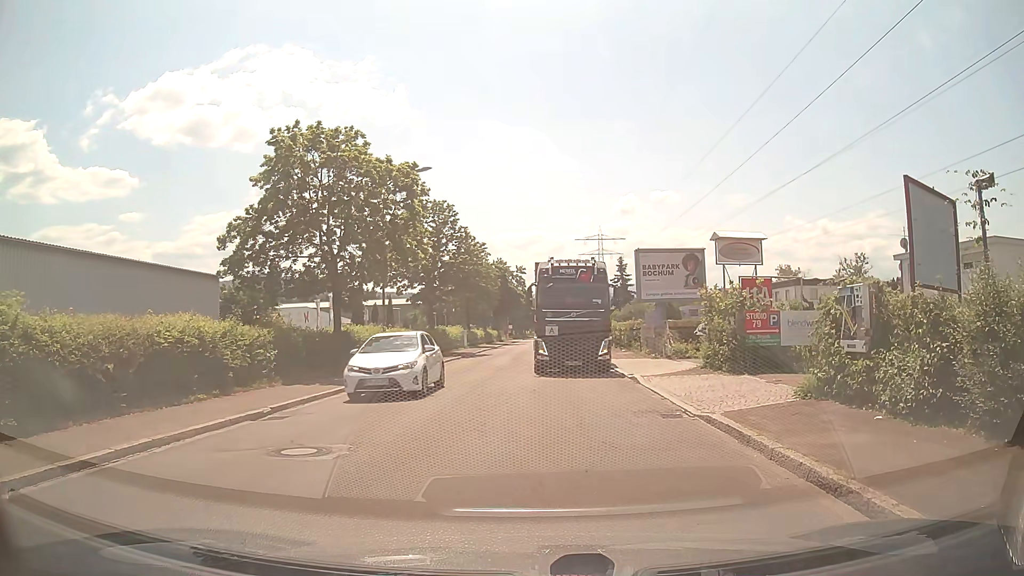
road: unclassified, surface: asphalt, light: Day
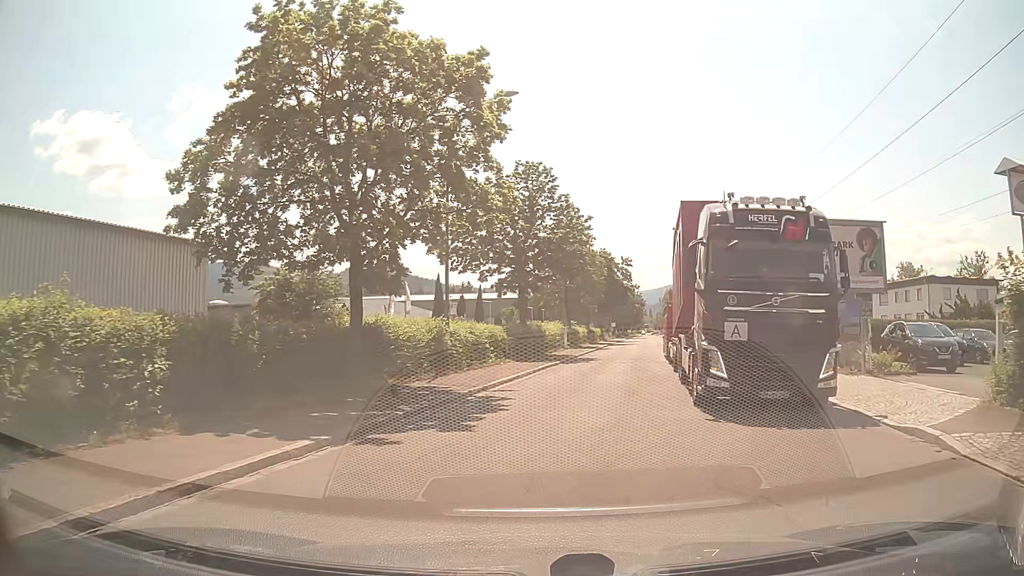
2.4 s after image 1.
(-0.9, +10.8) m; -9°
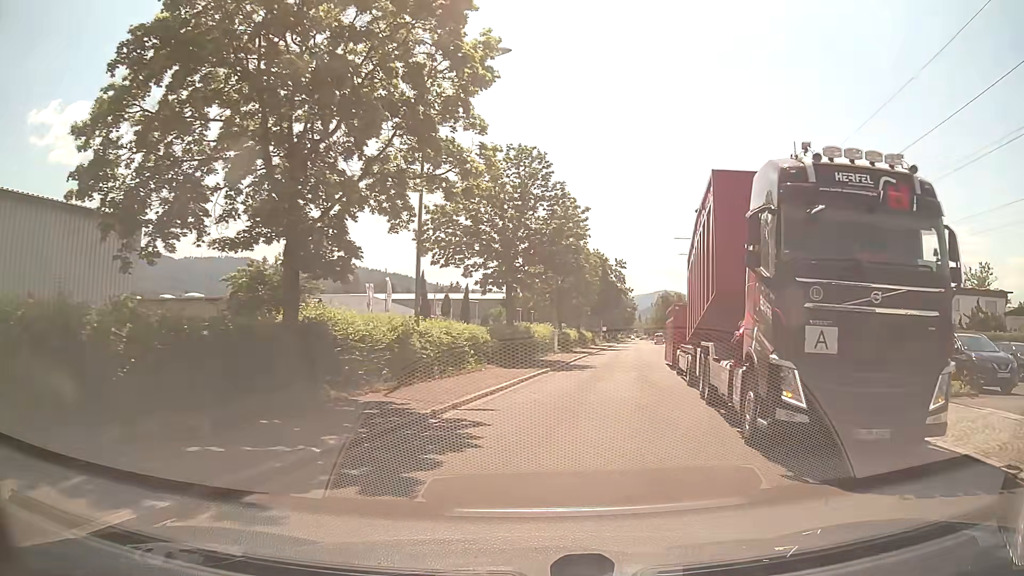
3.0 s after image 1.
(+0.1, +3.9) m; +2°
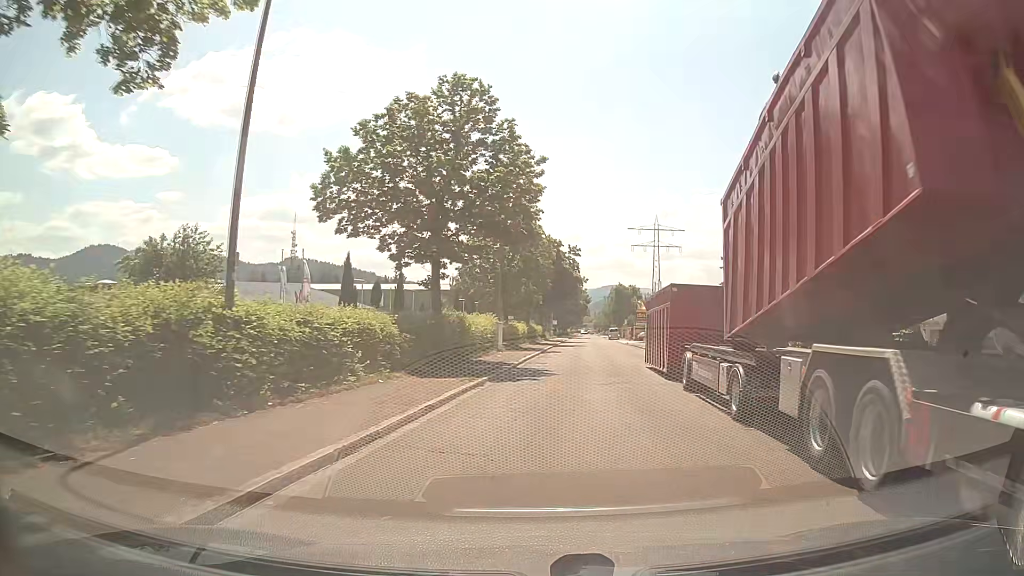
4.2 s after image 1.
(+0.4, +9.0) m; +4°
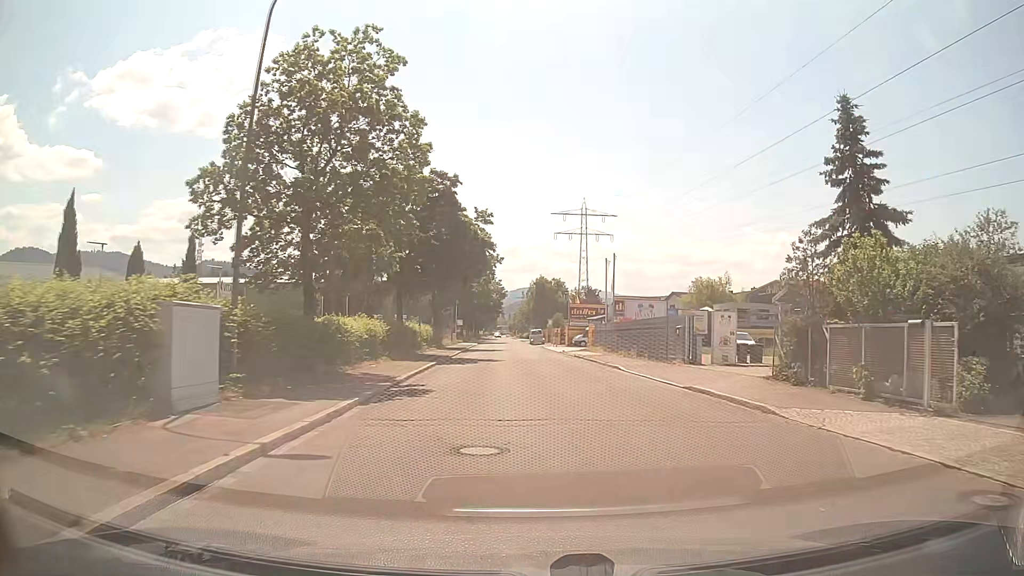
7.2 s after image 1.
(+2.0, +27.6) m; +8°
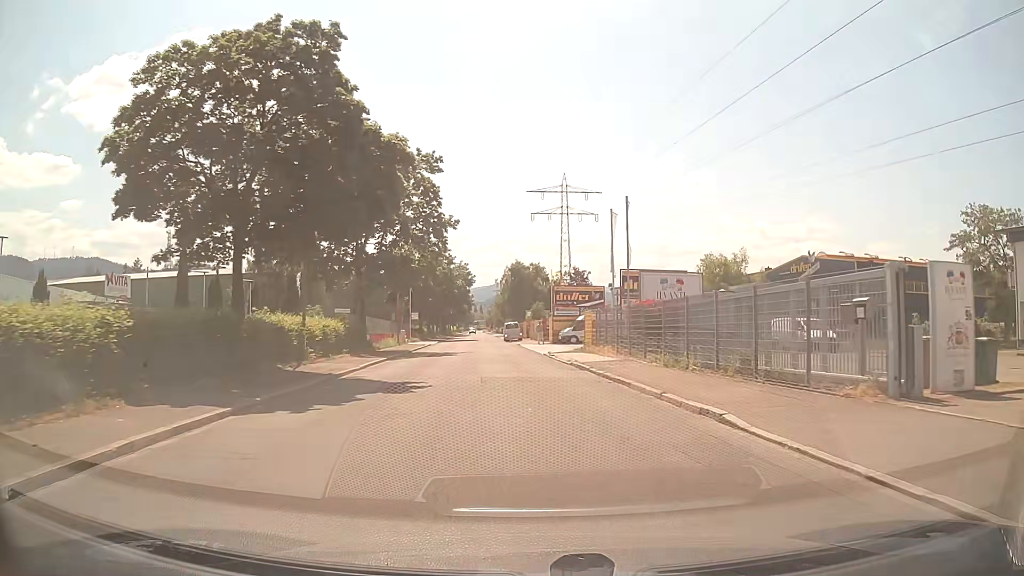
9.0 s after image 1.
(+0.3, +18.6) m; +1°
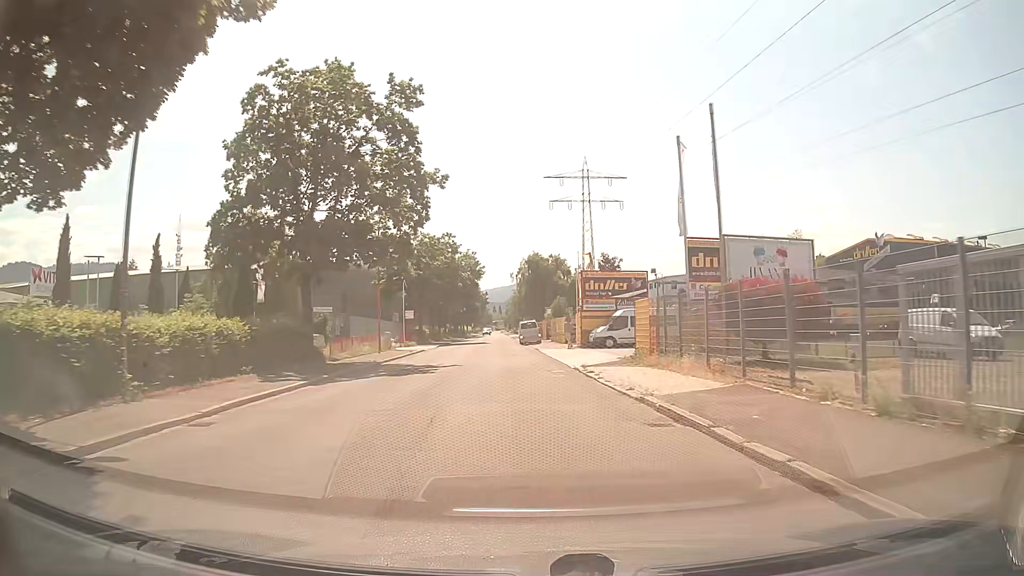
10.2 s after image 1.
(-0.1, +13.2) m; -2°
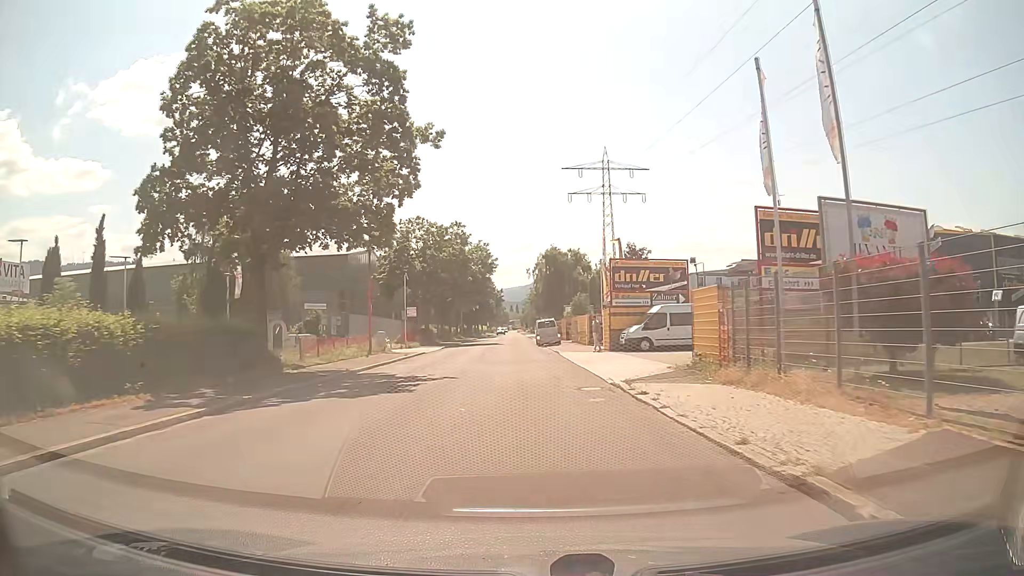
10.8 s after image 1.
(0.0, +6.8) m; -1°
(0, +10) (-1, +20) (-1, +30) (-1, +40) (-2, +50) (-2, +60) (-2, +70) (-3, +80) (-3, +90) (-3, +100) m
